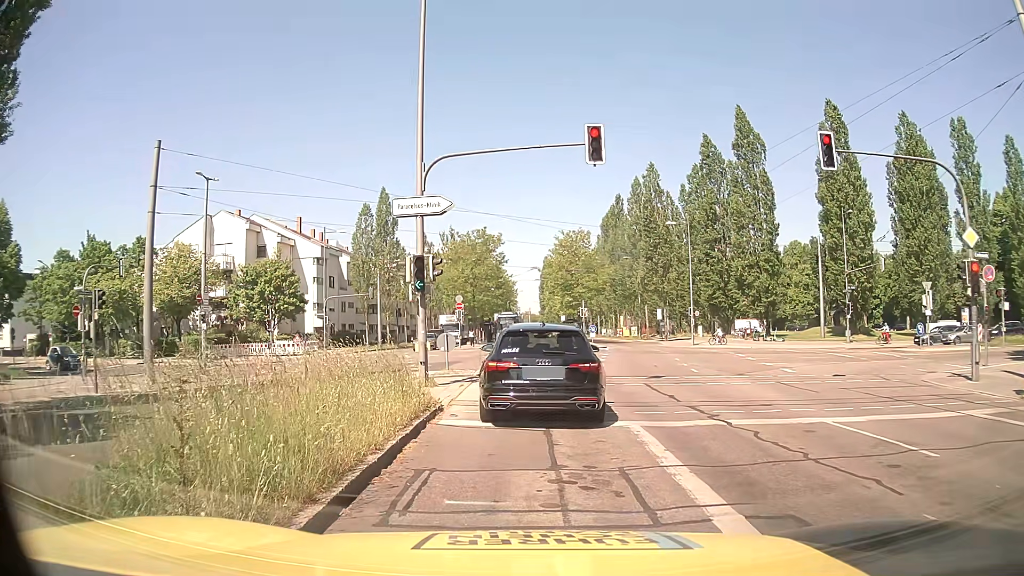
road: secondary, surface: asphalt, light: Day
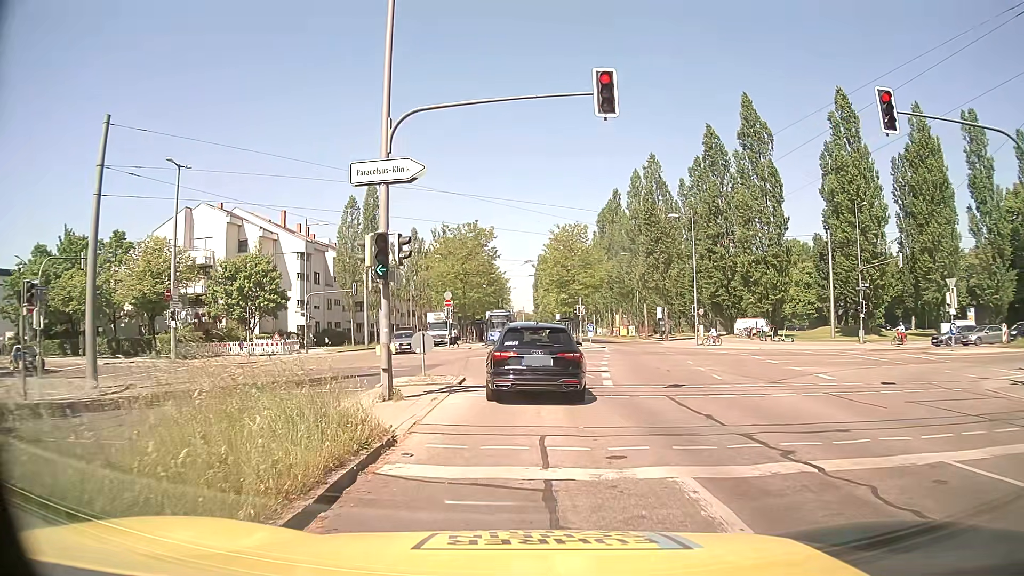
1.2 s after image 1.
(0.0, +3.8) m; 0°
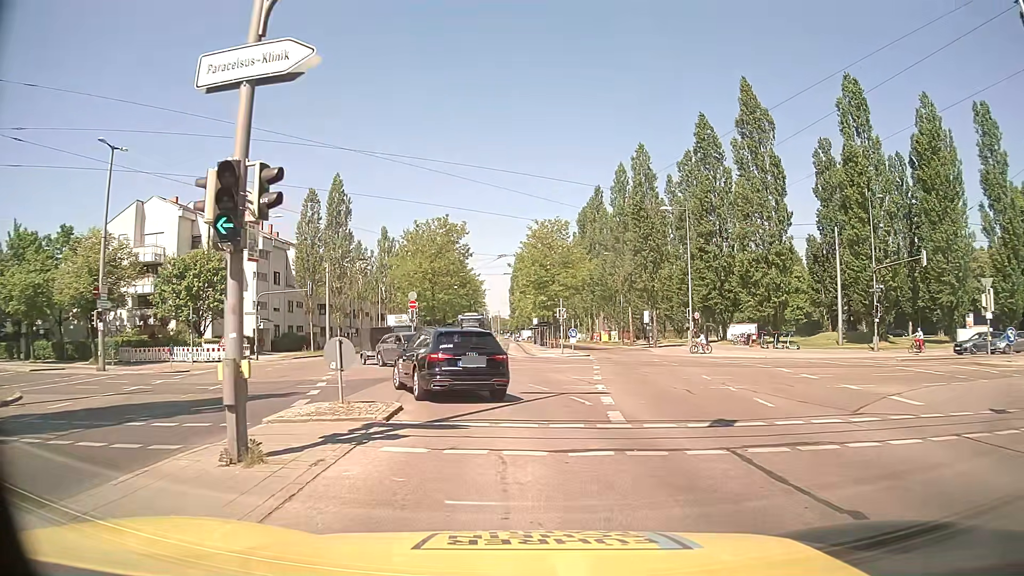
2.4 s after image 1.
(+0.1, +6.0) m; +3°
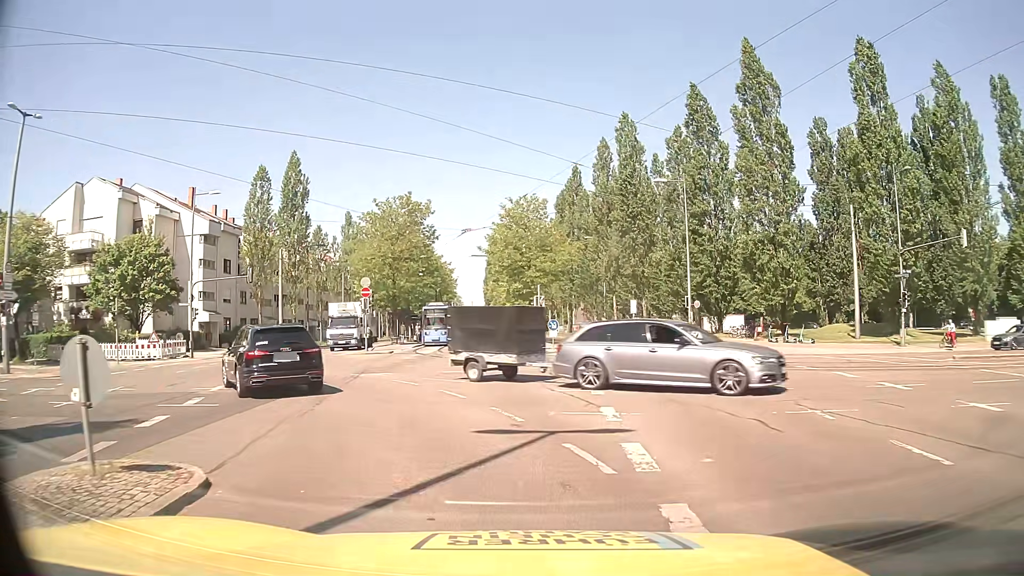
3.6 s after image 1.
(+0.1, +6.8) m; +1°
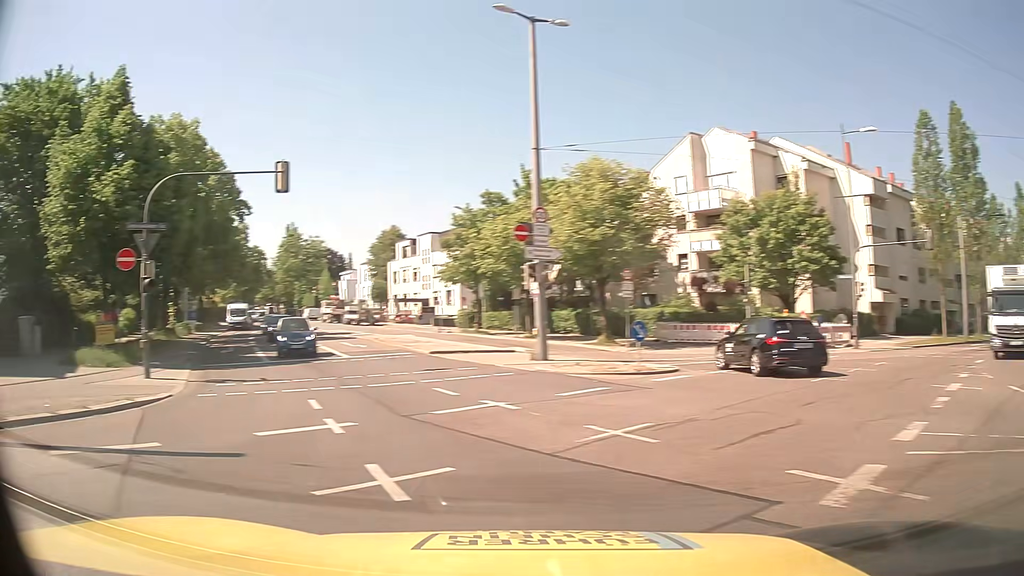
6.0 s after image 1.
(-3.0, +11.1) m; -57°
